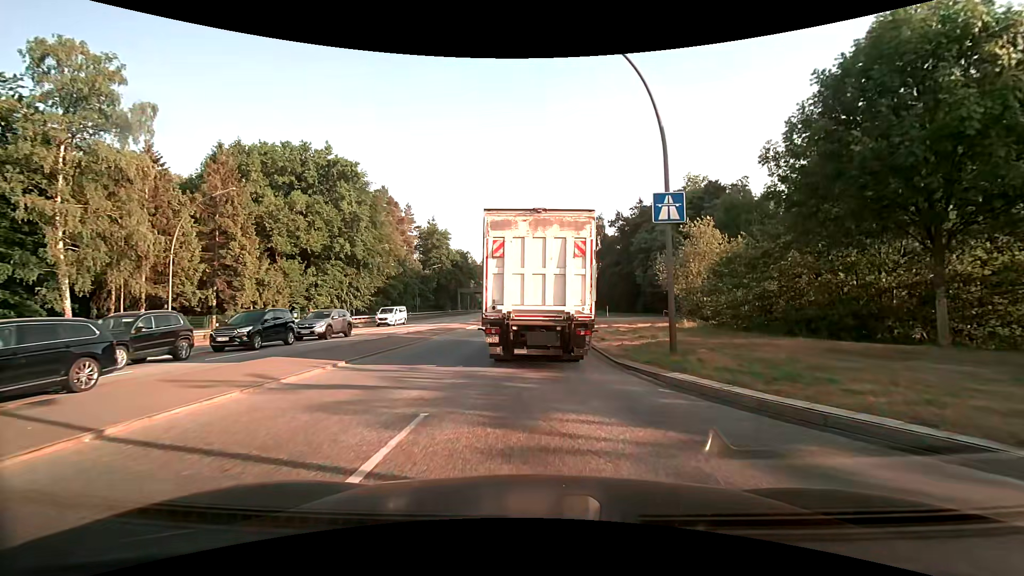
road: motorway_link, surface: asphalt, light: Day
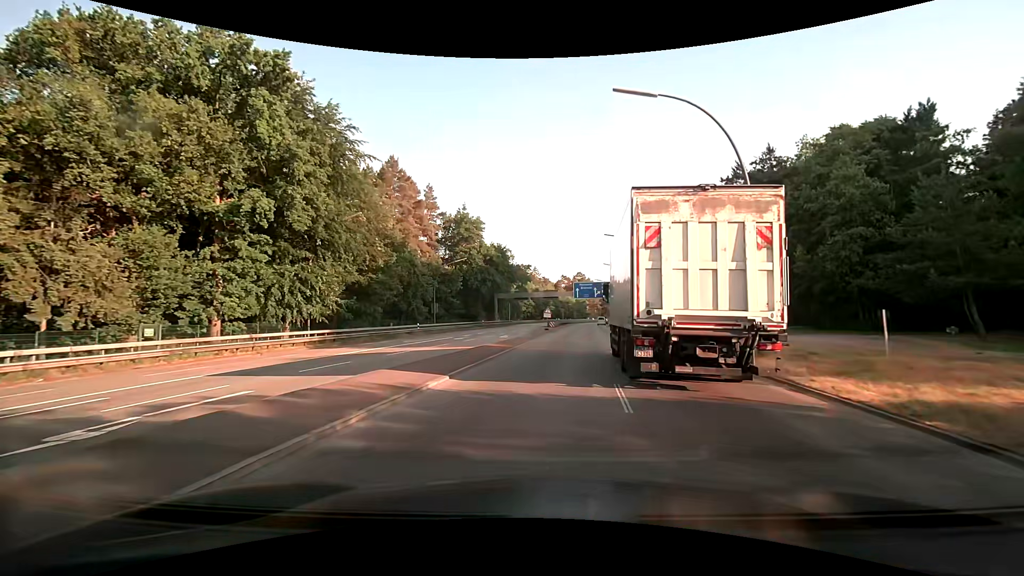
(-1.9, +27.0) m; -6°
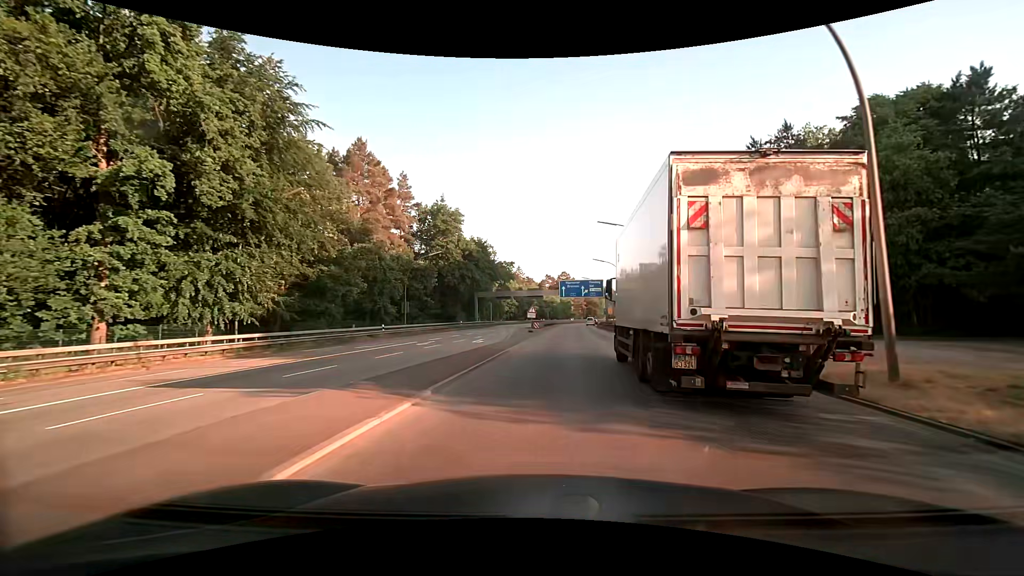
(+0.1, +7.2) m; +2°
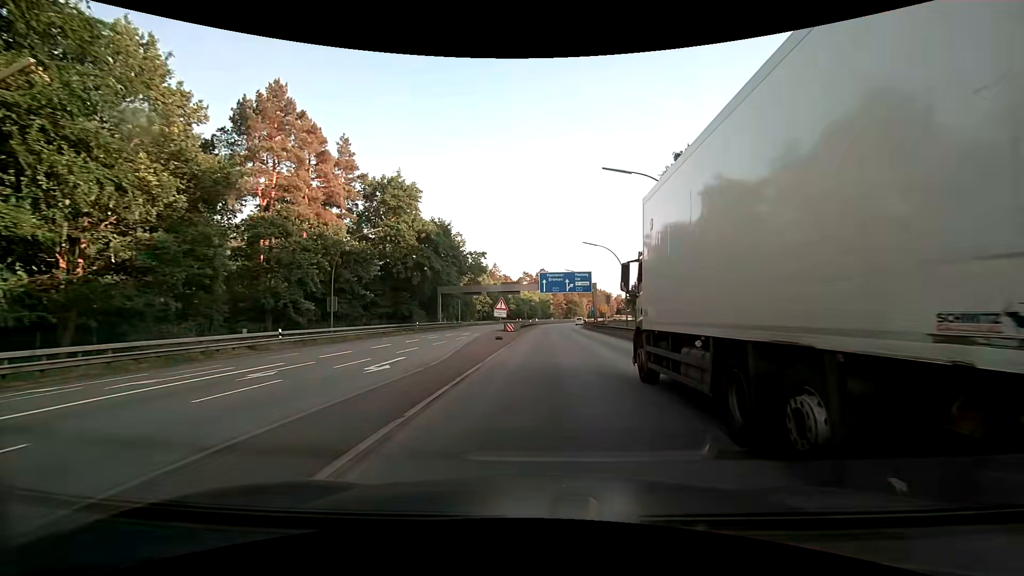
(+0.4, +15.9) m; +2°
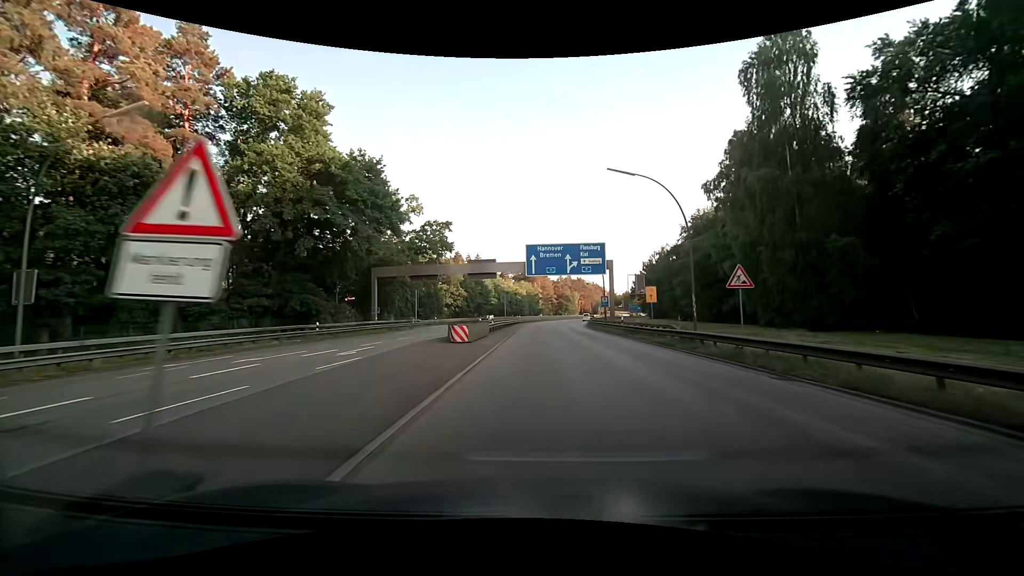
(+0.5, +26.5) m; +2°
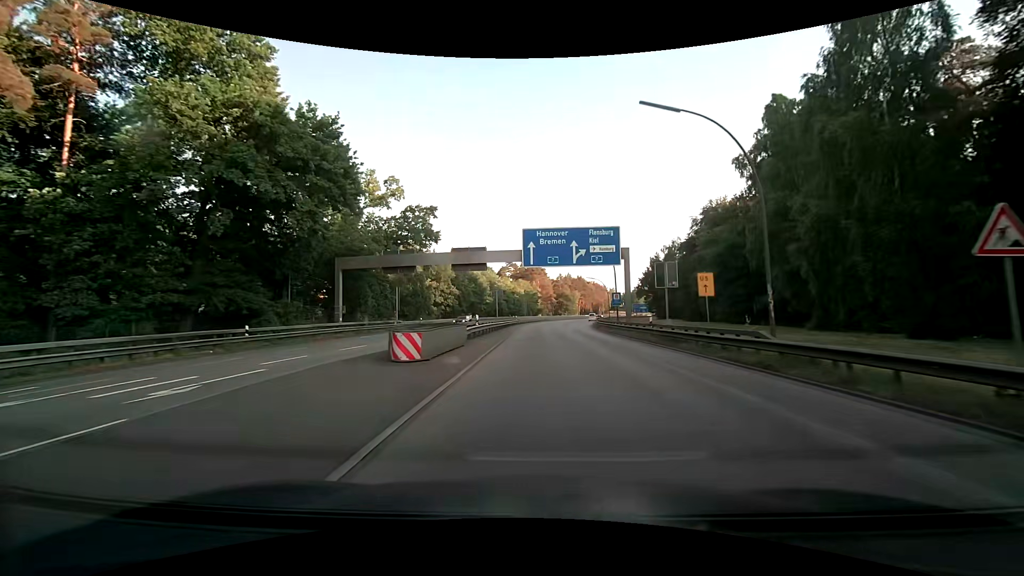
(0.0, +9.1) m; 0°
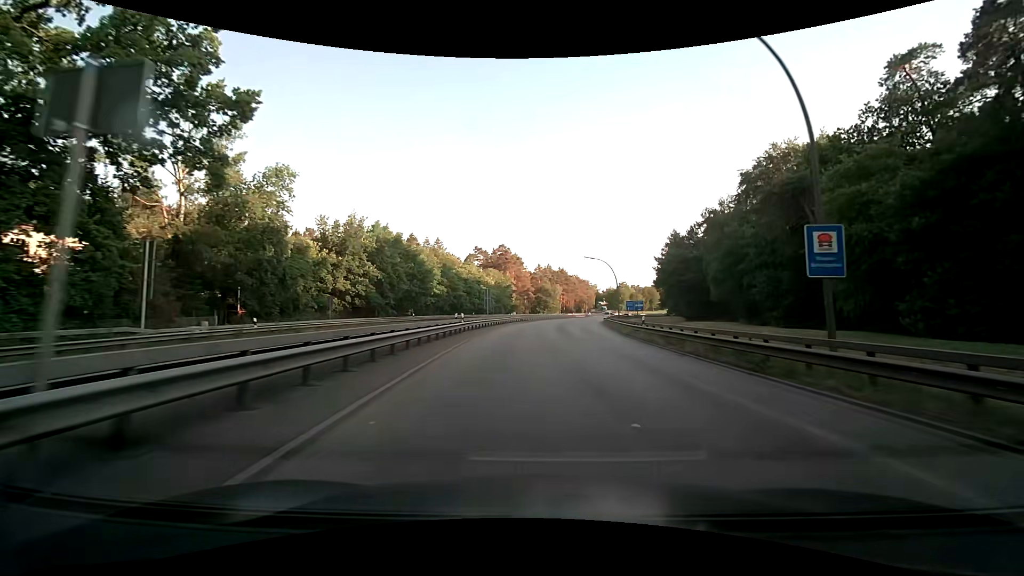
(+0.4, +36.8) m; +3°
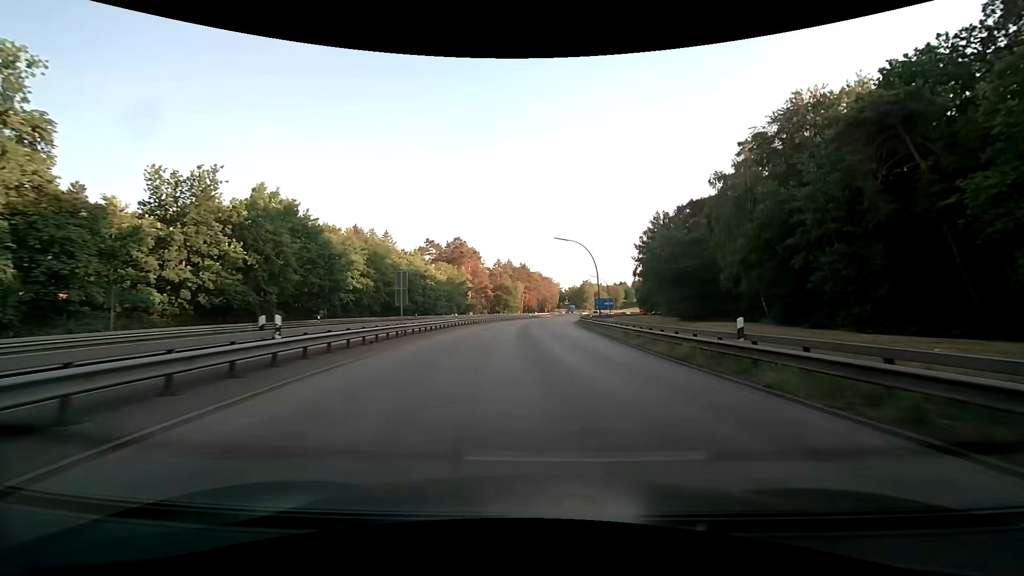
(+0.7, +18.3) m; +5°
(0, +10) (0, +20) (0, +30) (0, +40) (-1, +50) (-1, +60) (-1, +70) (0, +80) (+1, +90) (+2, +100) m
